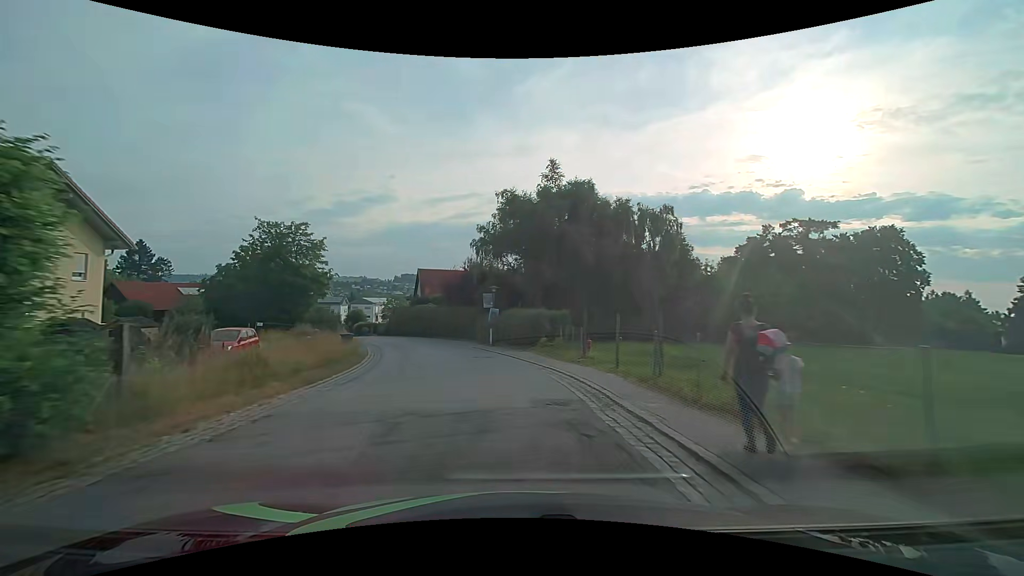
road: secondary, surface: asphalt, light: Day
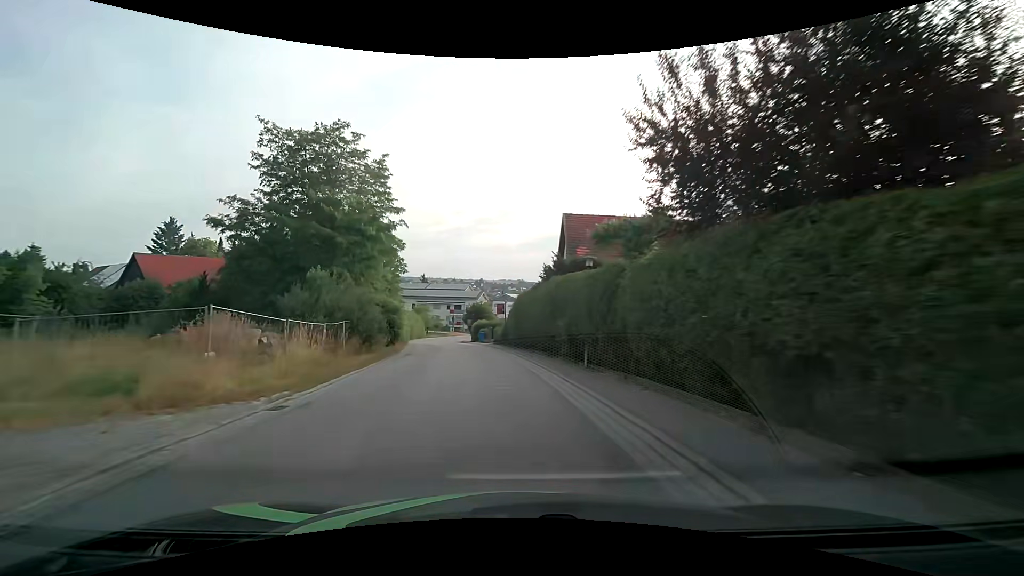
(-6.1, +37.4) m; -17°
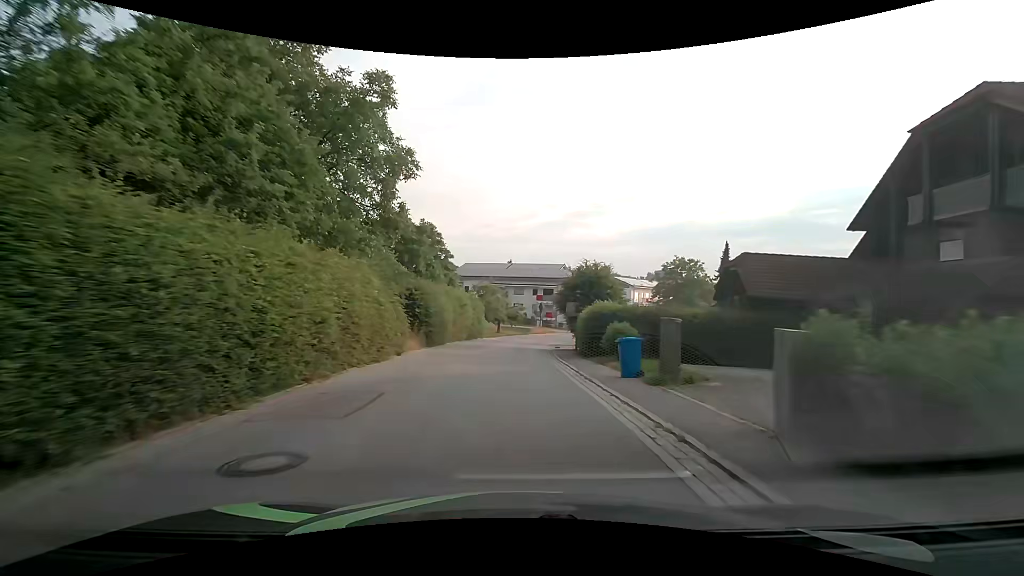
(-4.1, +38.0) m; -11°
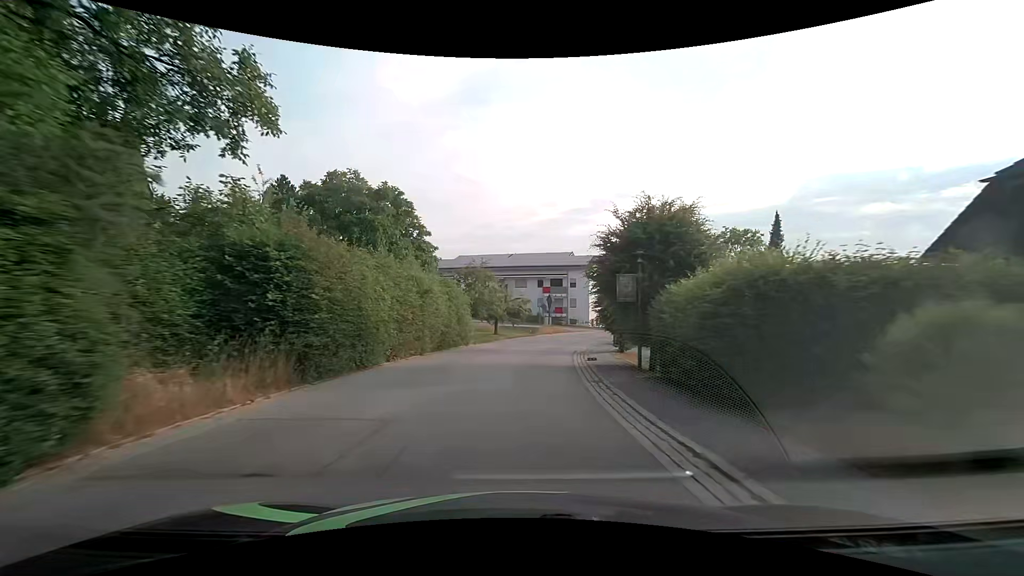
(-0.1, +15.4) m; 0°
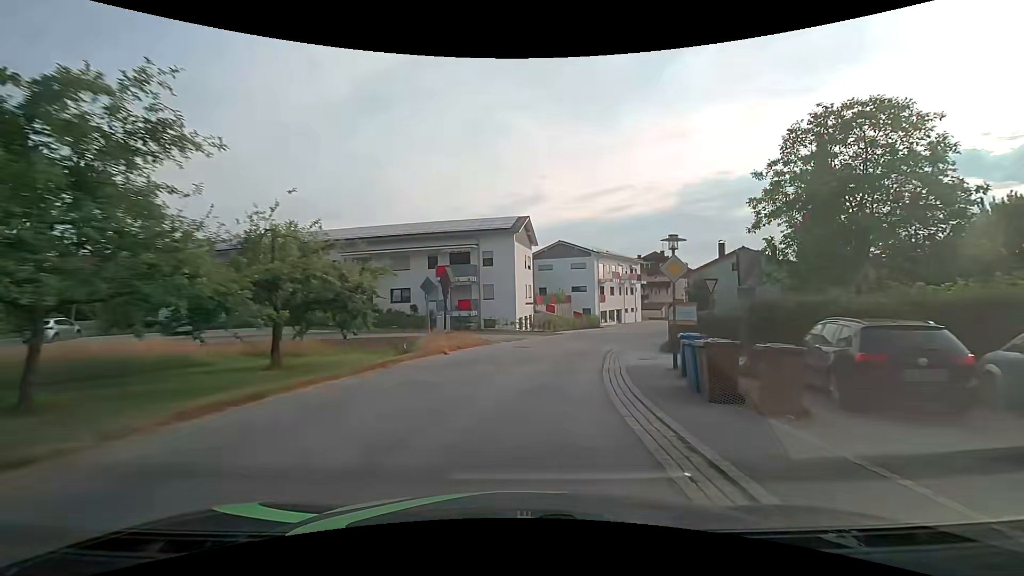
(+2.0, +30.4) m; +10°
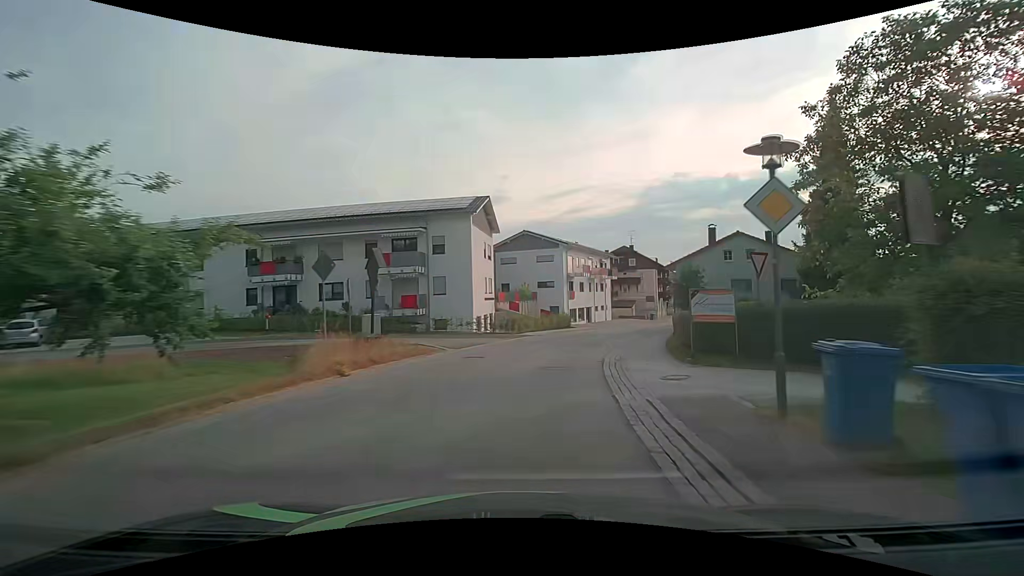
(+0.3, +7.5) m; +4°
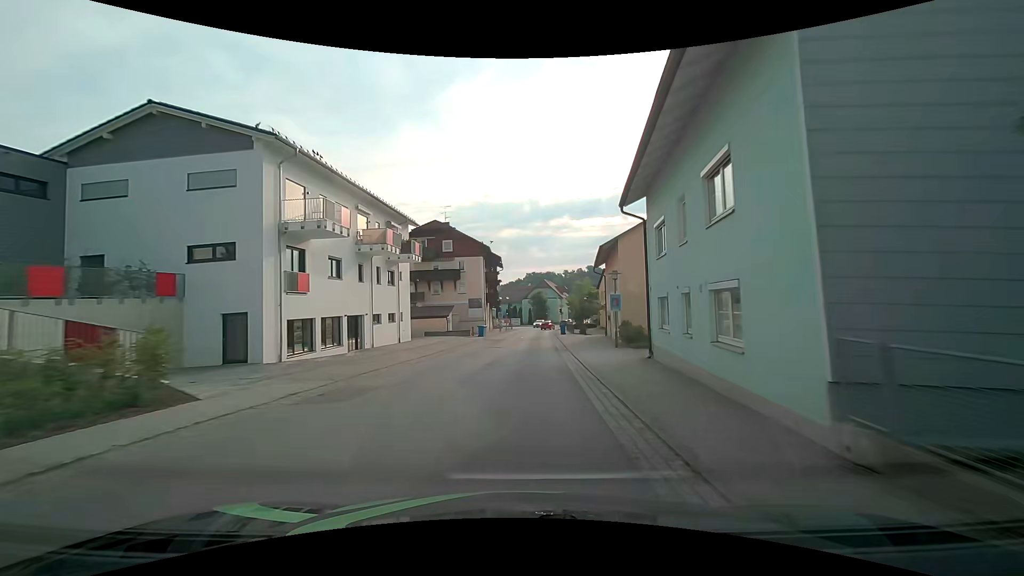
(+7.3, +36.9) m; +21°
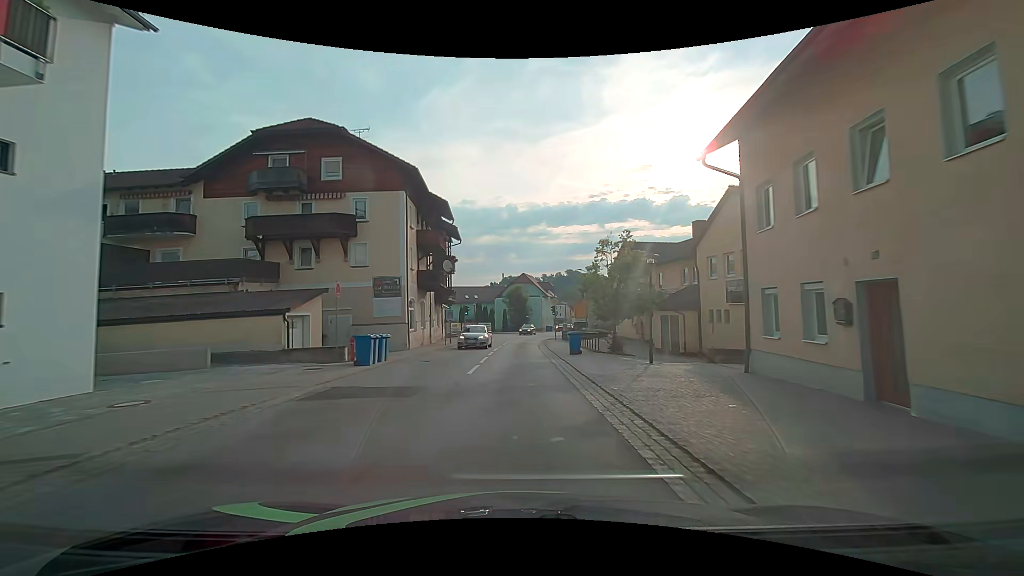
(+0.8, +30.6) m; +2°
(0, +10) (0, +20) (0, +30) (+1, +40) (+1, +50) (+3, +60) (+5, +70) (+7, +79) (+10, +89) (+12, +99) m
